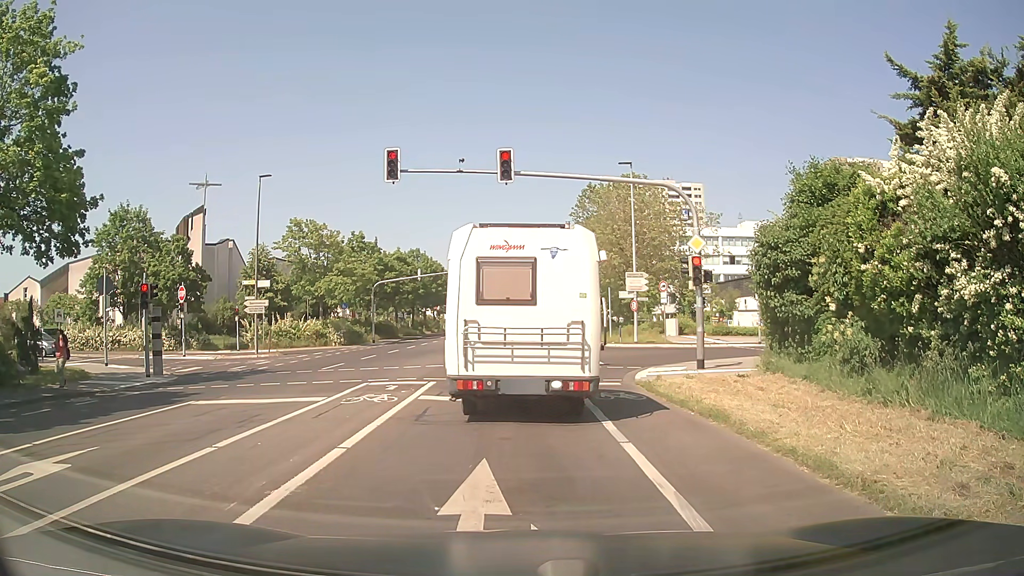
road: secondary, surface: asphalt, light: Day
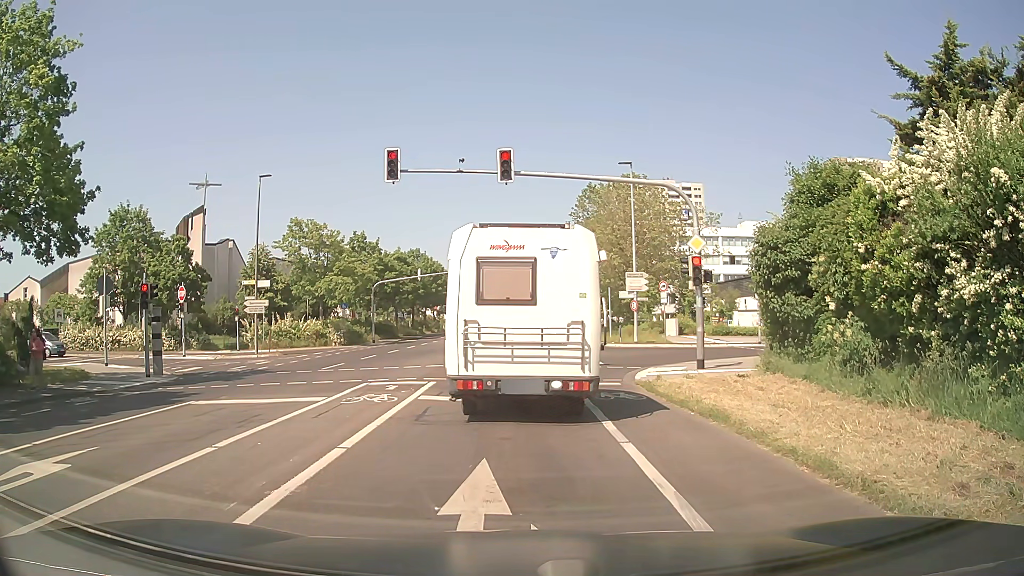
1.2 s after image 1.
(0.0, 0.0) m; 0°
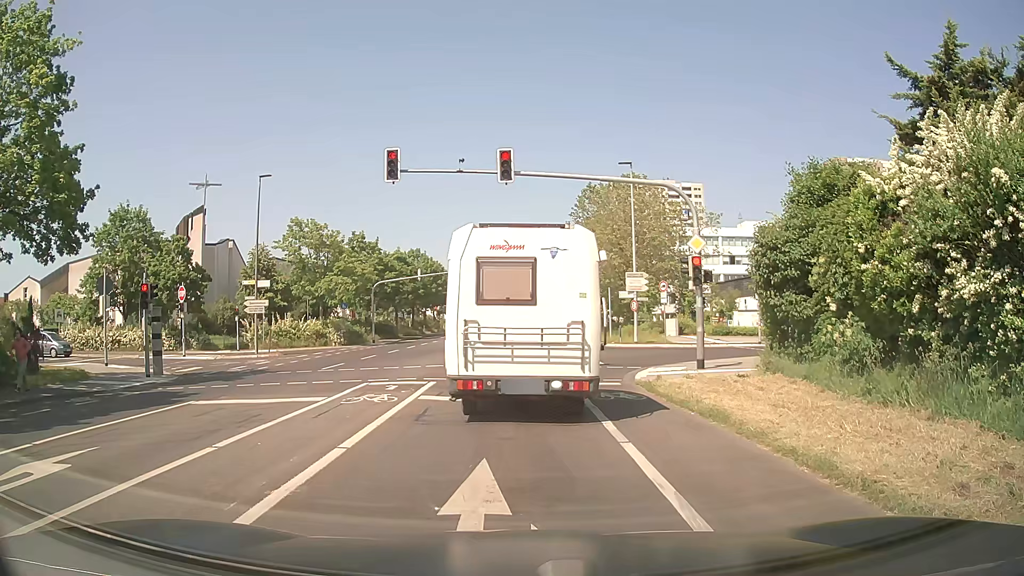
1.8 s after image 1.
(0.0, 0.0) m; 0°
(0, +10) (0, +20) (0, +30) (0, +40) (0, +50) (-1, +60) (-1, +70) (-1, +80) (-1, +90) (-1, +100) m
